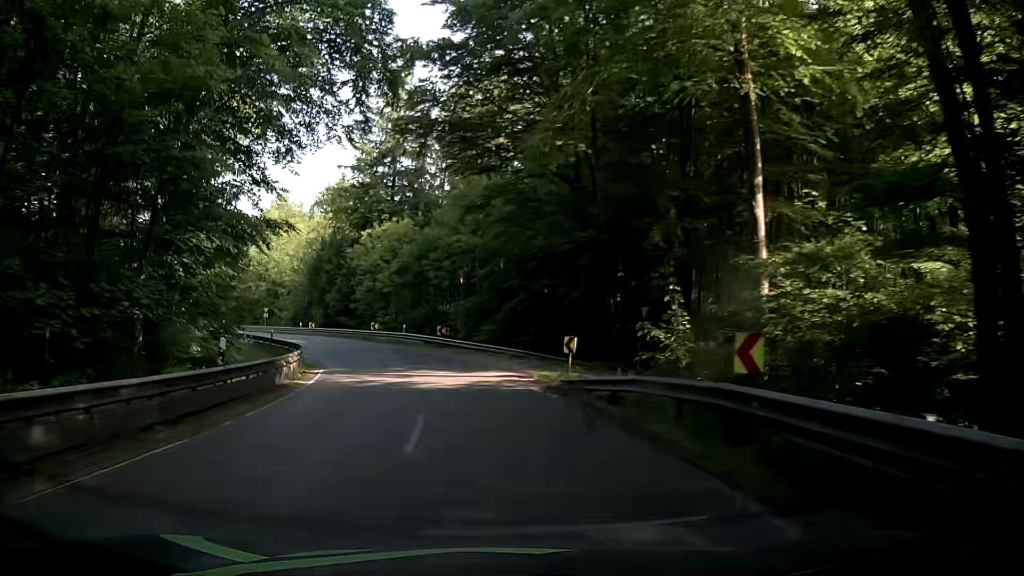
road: secondary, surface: asphalt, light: Day
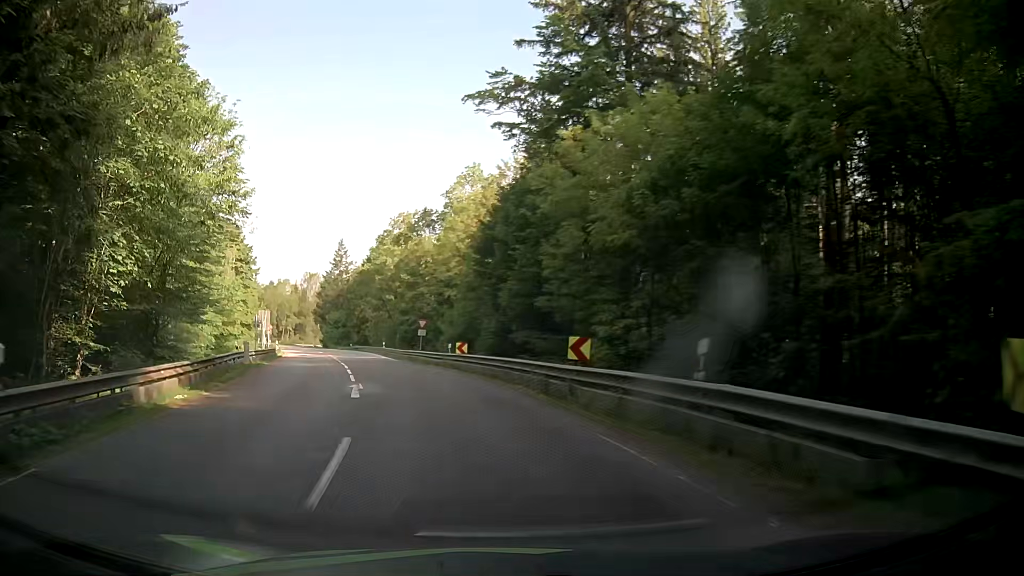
(-5.2, +35.7) m; -18°
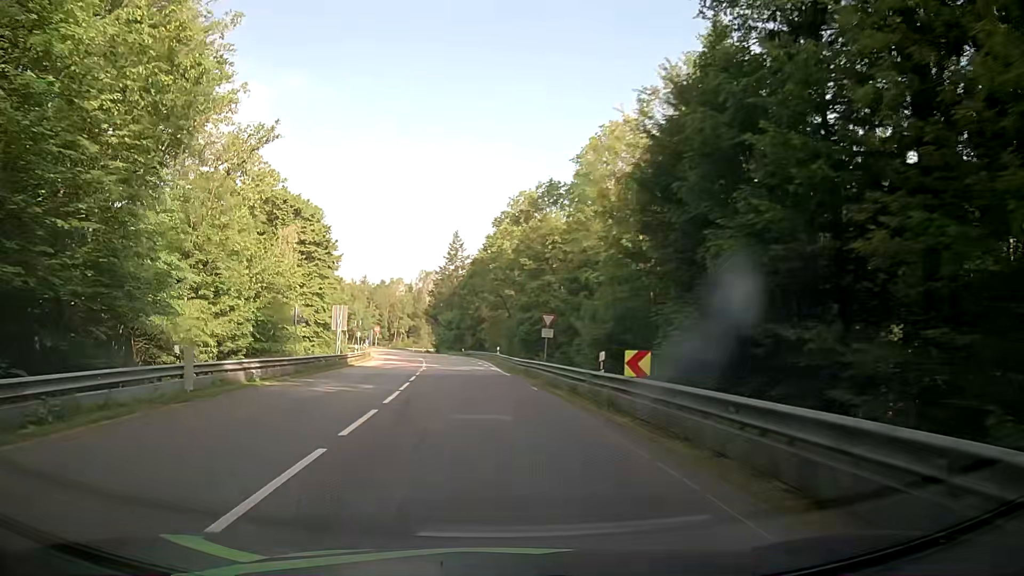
(-2.3, +17.7) m; -13°
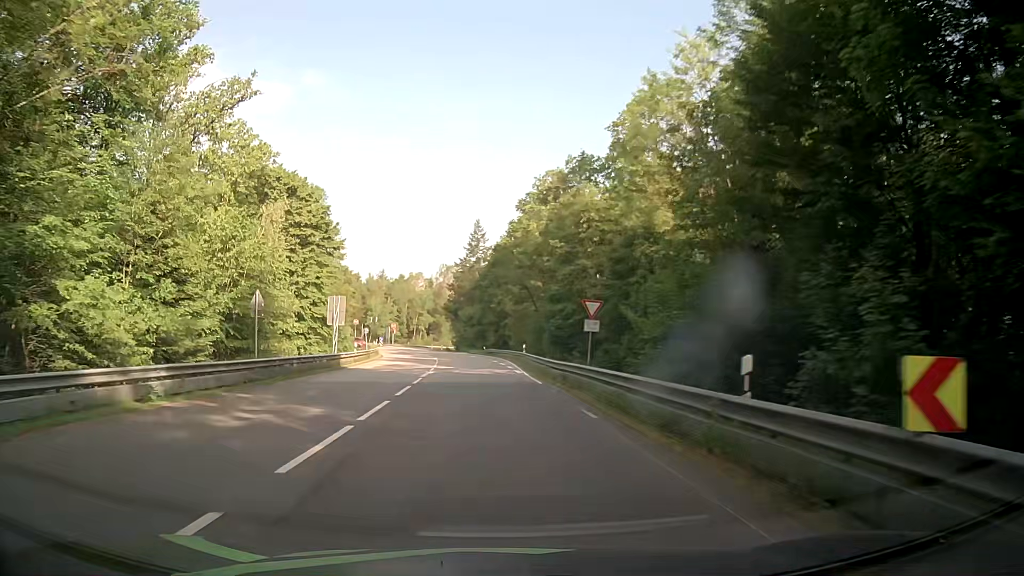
(-0.3, +9.0) m; -3°
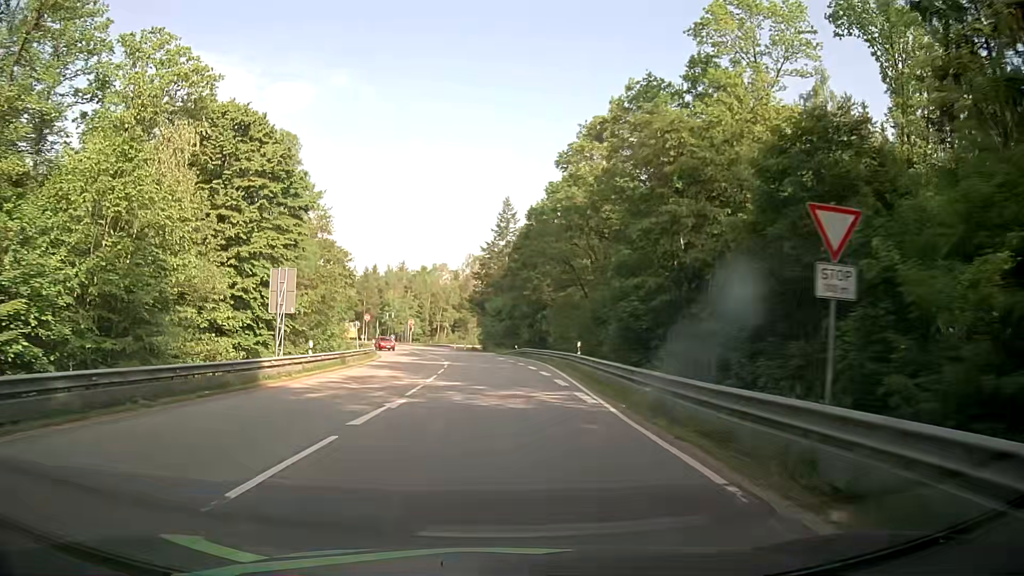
(-0.4, +18.2) m; -3°
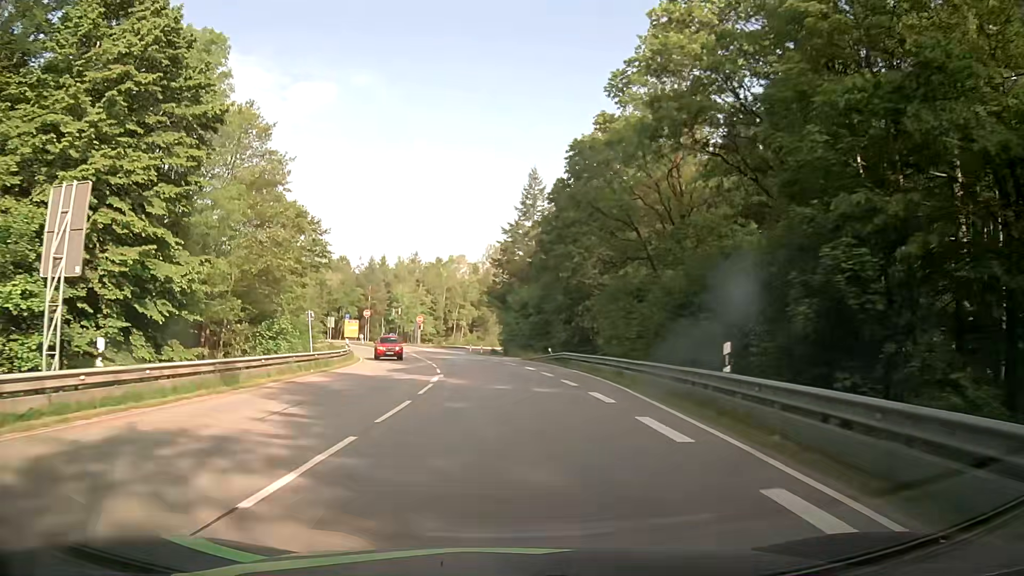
(-0.4, +18.3) m; -2°
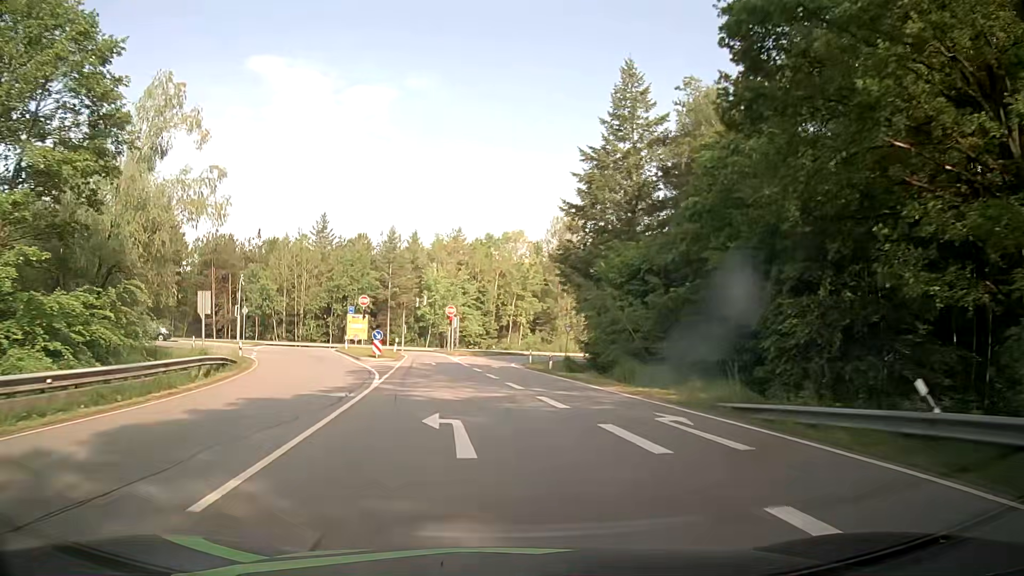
(-1.4, +36.2) m; -5°
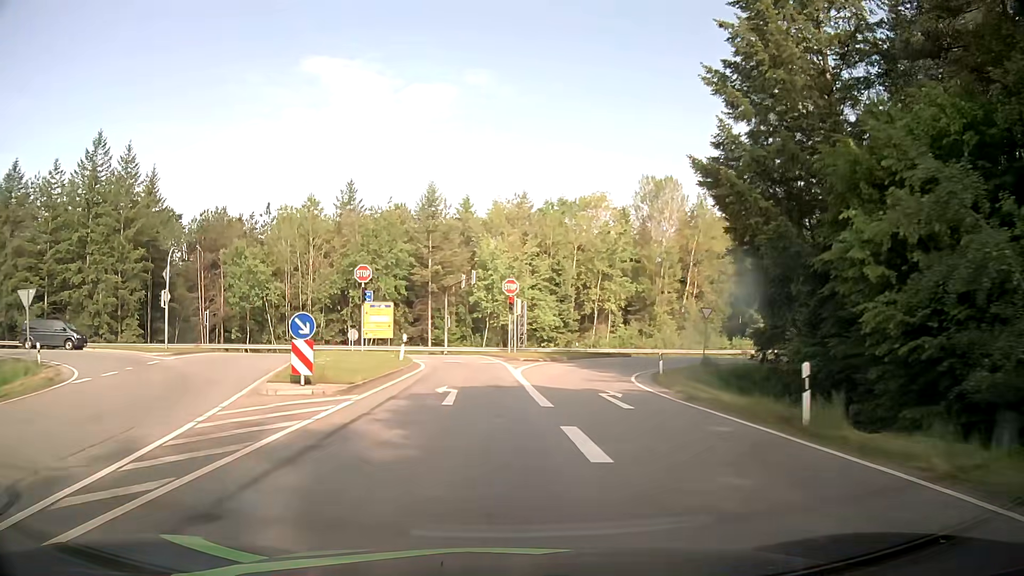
(-1.2, +24.2) m; -6°
(0, +10) (-1, +20) (-2, +30) (-5, +39) (-13, +45) (-23, +46) (-33, +43) (-42, +41) (-52, +38) (-62, +36) m
